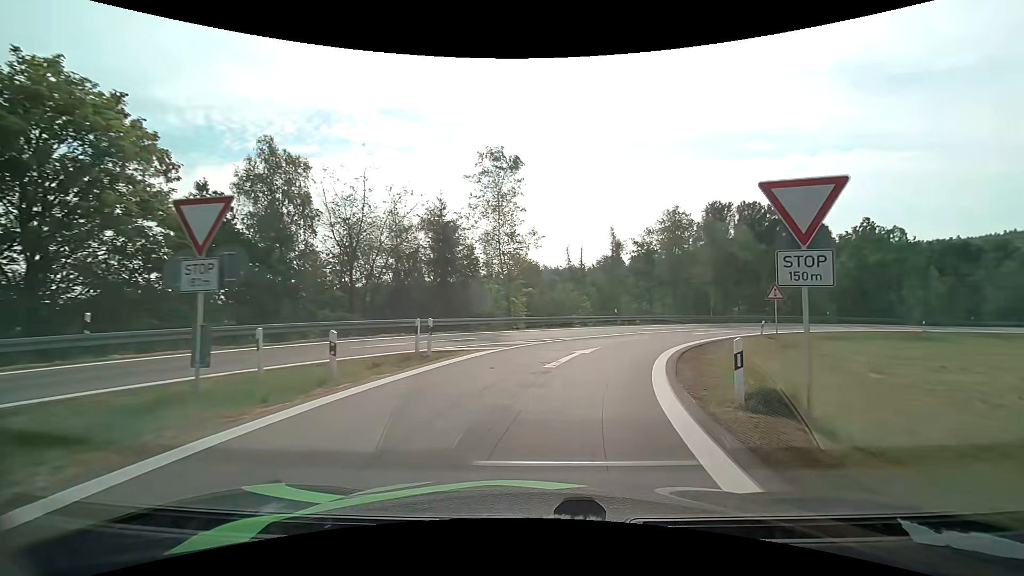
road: motorway_link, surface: asphalt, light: Day
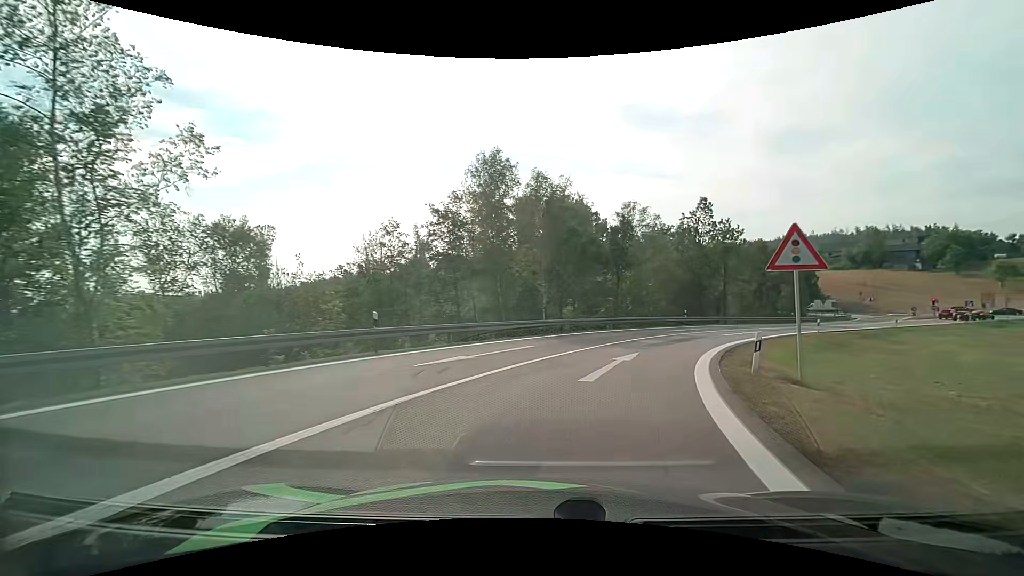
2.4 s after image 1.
(+4.4, +23.3) m; +21°
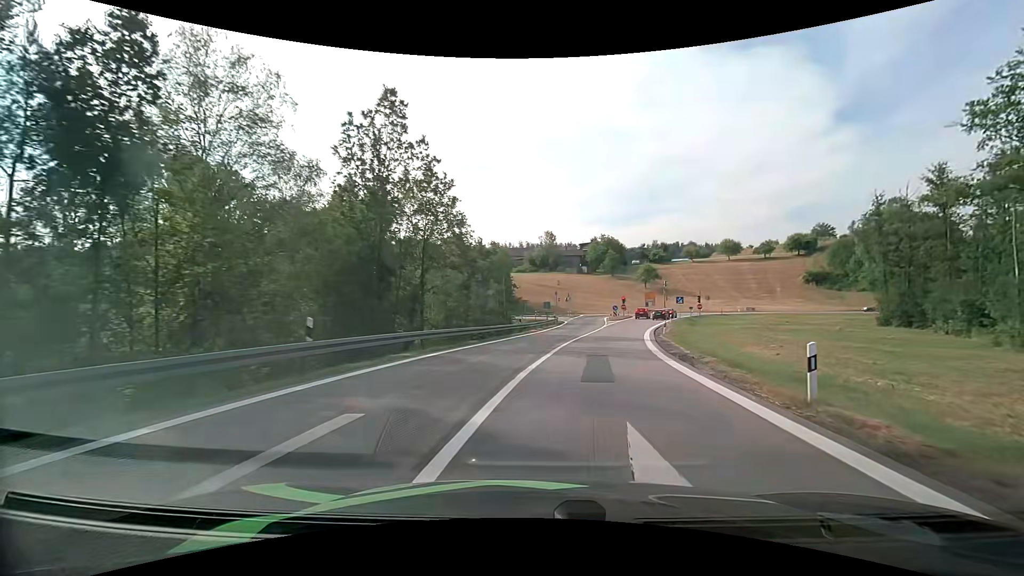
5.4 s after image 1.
(+9.4, +30.3) m; +34°
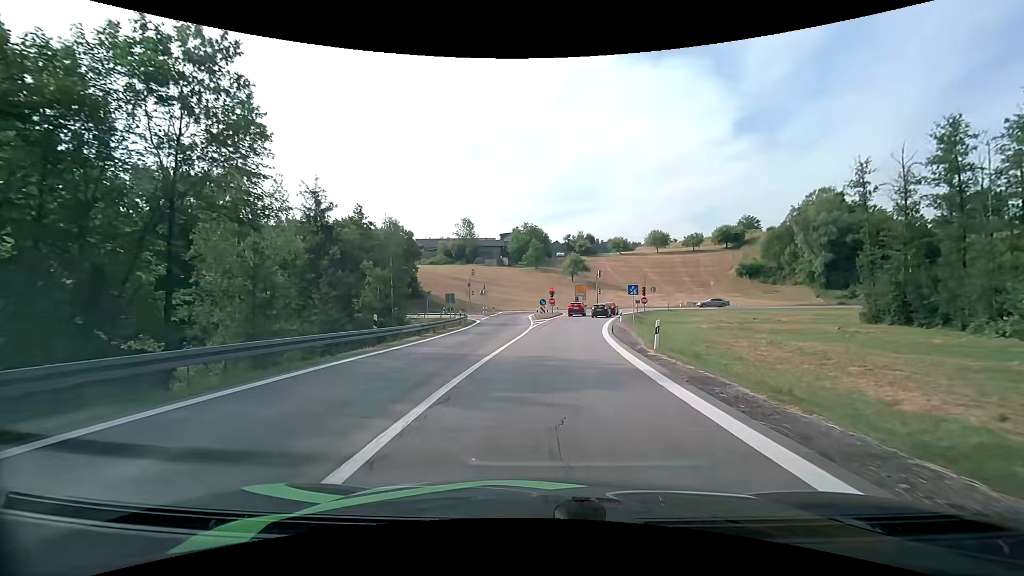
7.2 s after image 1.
(+1.8, +18.3) m; +9°
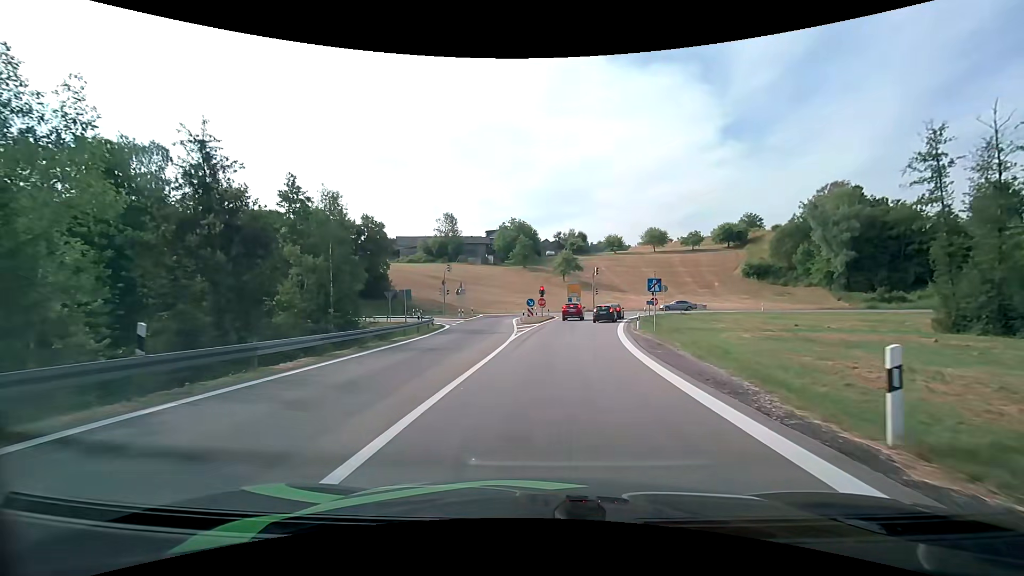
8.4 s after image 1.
(+0.1, +11.4) m; +1°
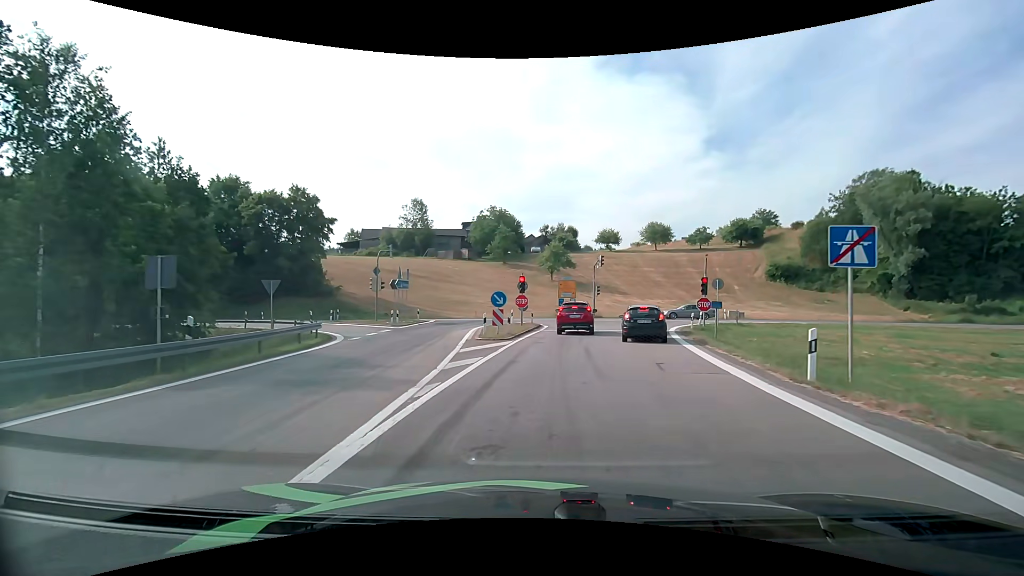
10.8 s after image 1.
(+0.5, +20.0) m; +2°
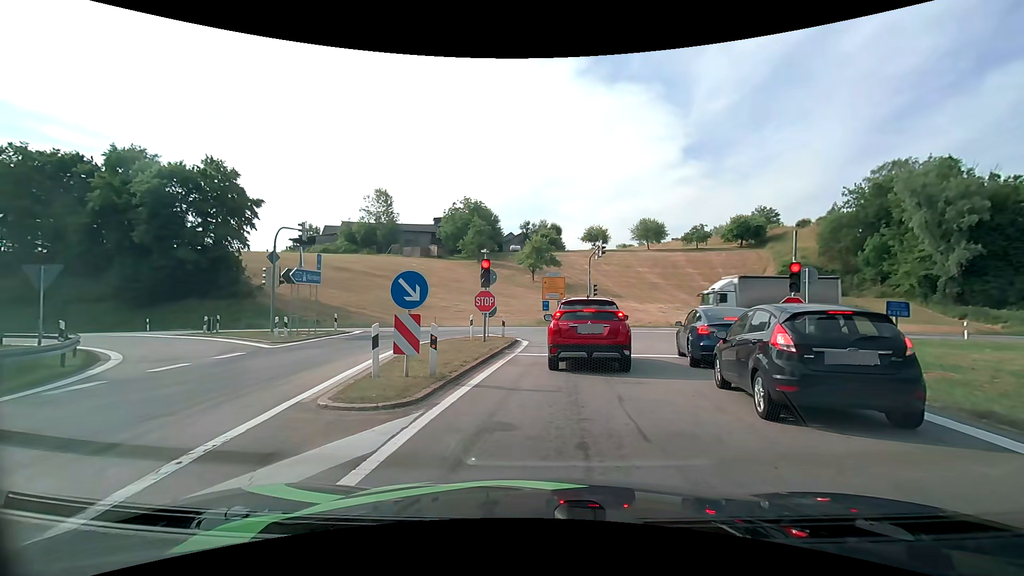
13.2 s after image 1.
(+0.2, +12.8) m; +2°
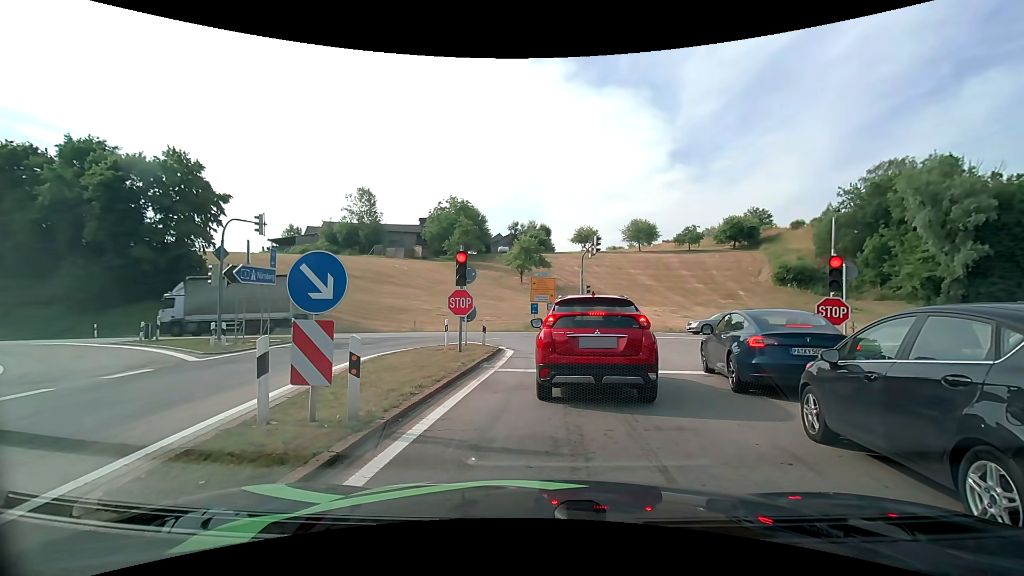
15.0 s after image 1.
(0.0, +3.1) m; +1°
